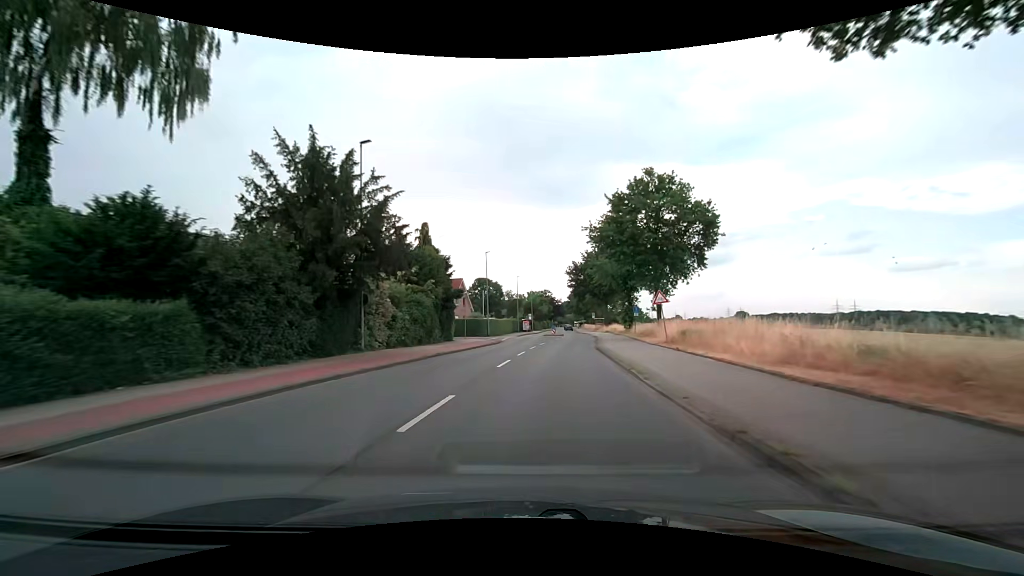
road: secondary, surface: asphalt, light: Day
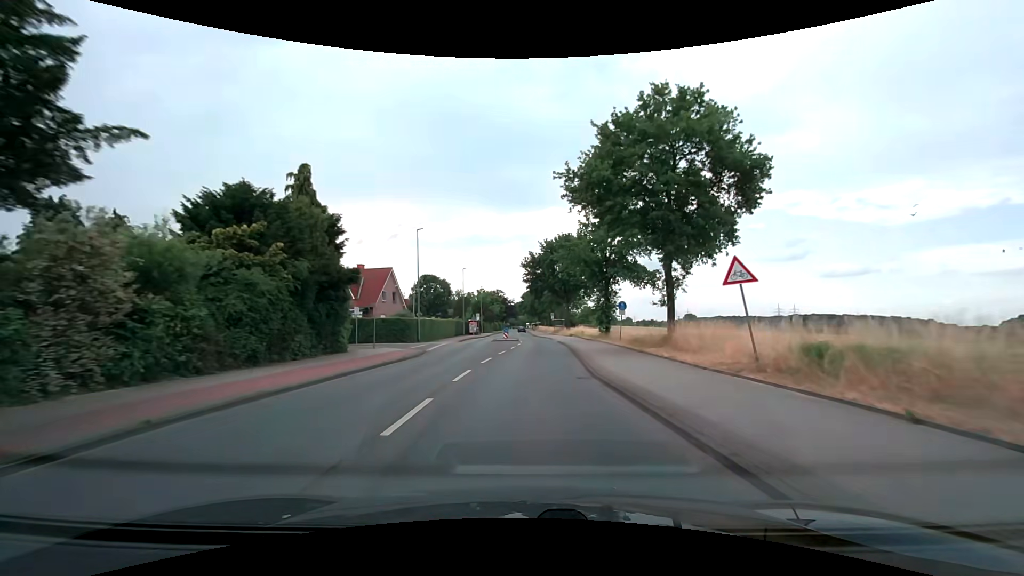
(+0.7, +15.2) m; +5°
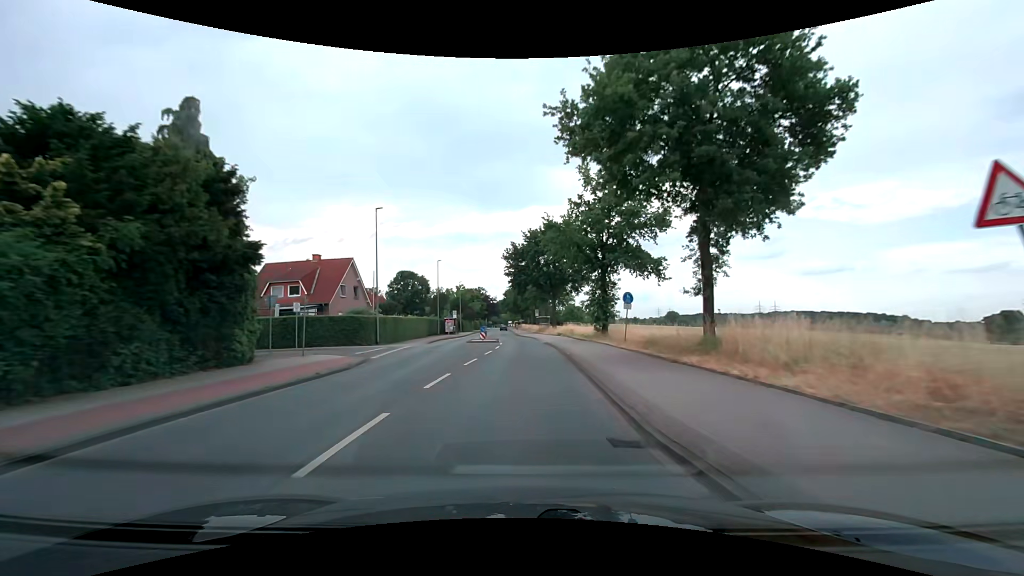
(+0.2, +7.6) m; +2°
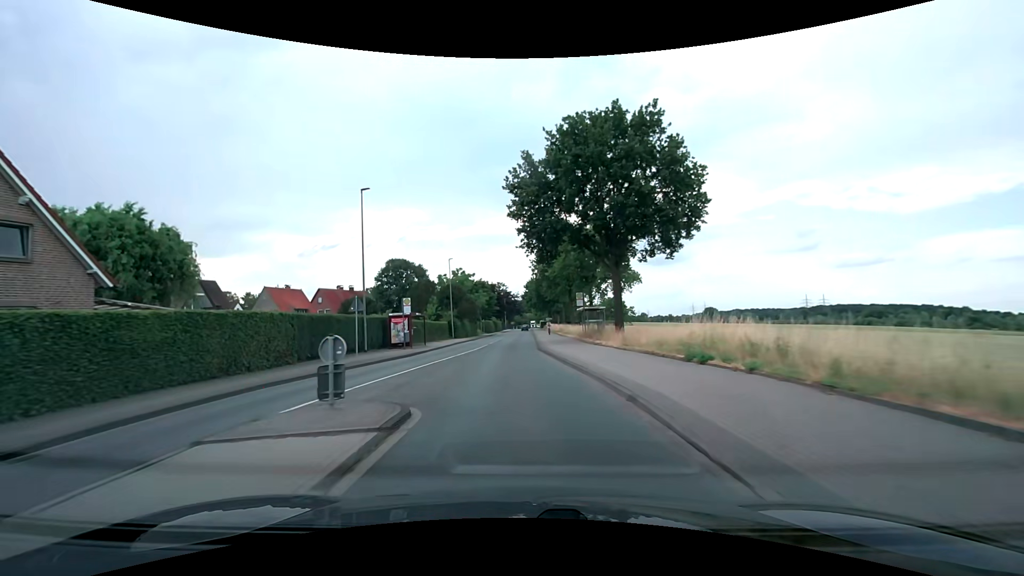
(-0.1, +38.3) m; -3°
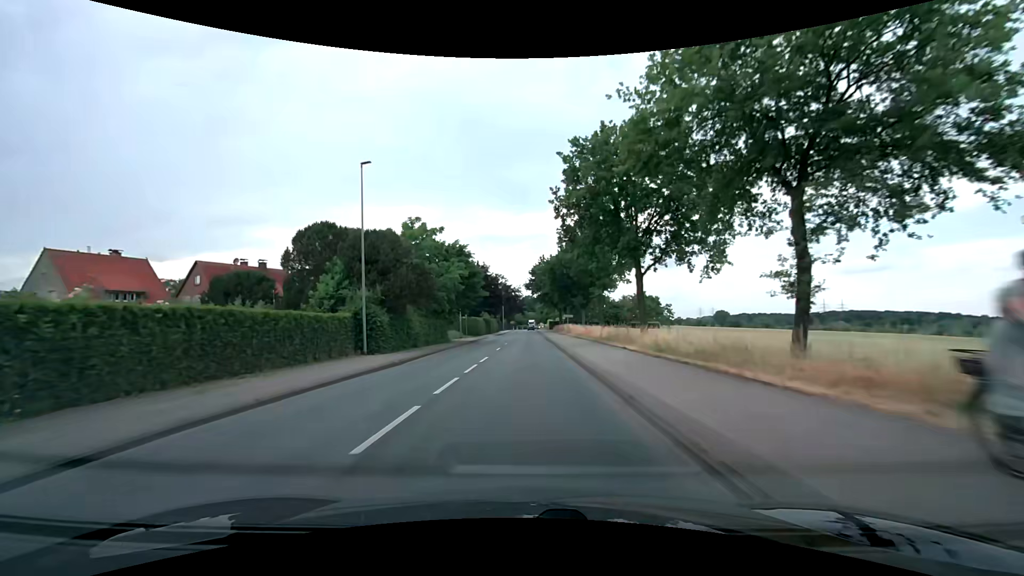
(-1.2, +38.2) m; -1°
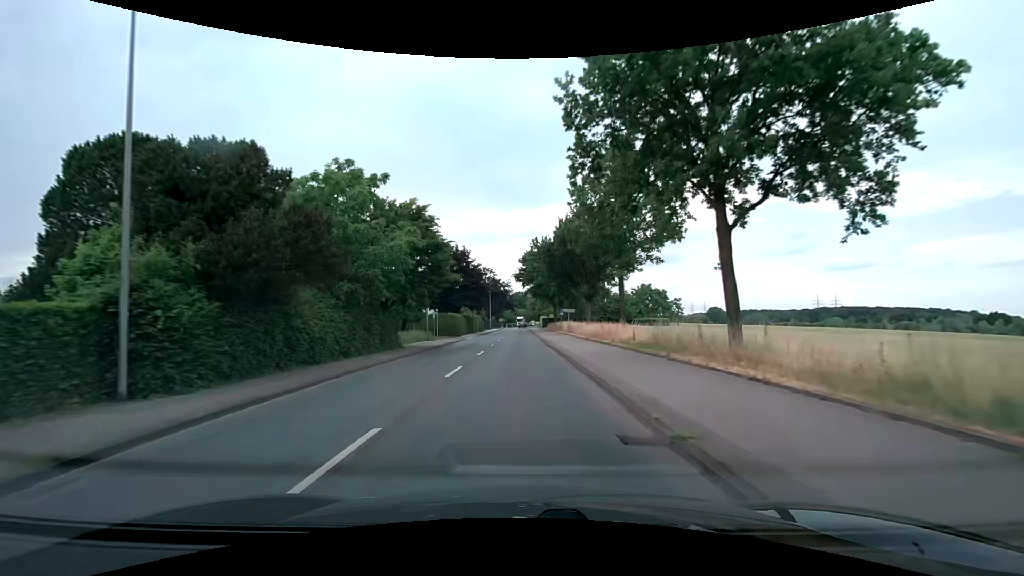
(+0.2, +15.3) m; +2°
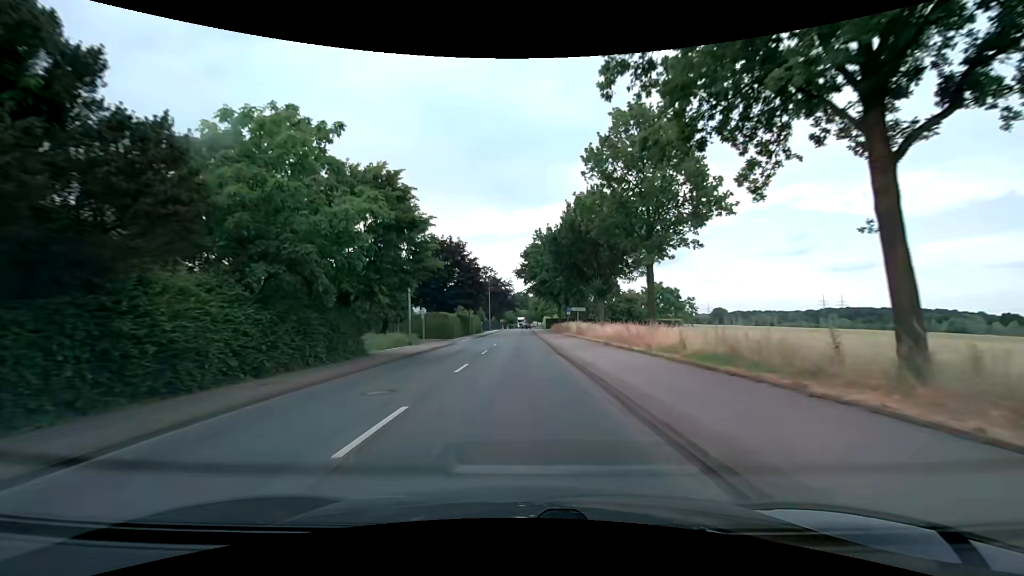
(0.0, +7.6) m; 0°
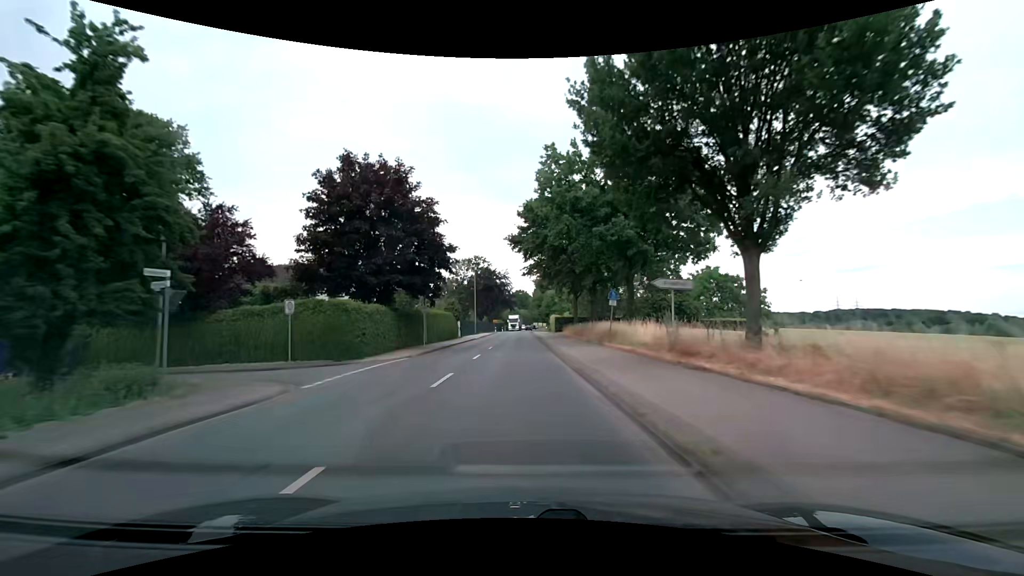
(0.0, +30.5) m; 0°
(0, +10) (0, +20) (0, +30) (0, +40) (0, +50) (0, +60) (0, +70) (0, +80) (0, +90) (0, +100) m
